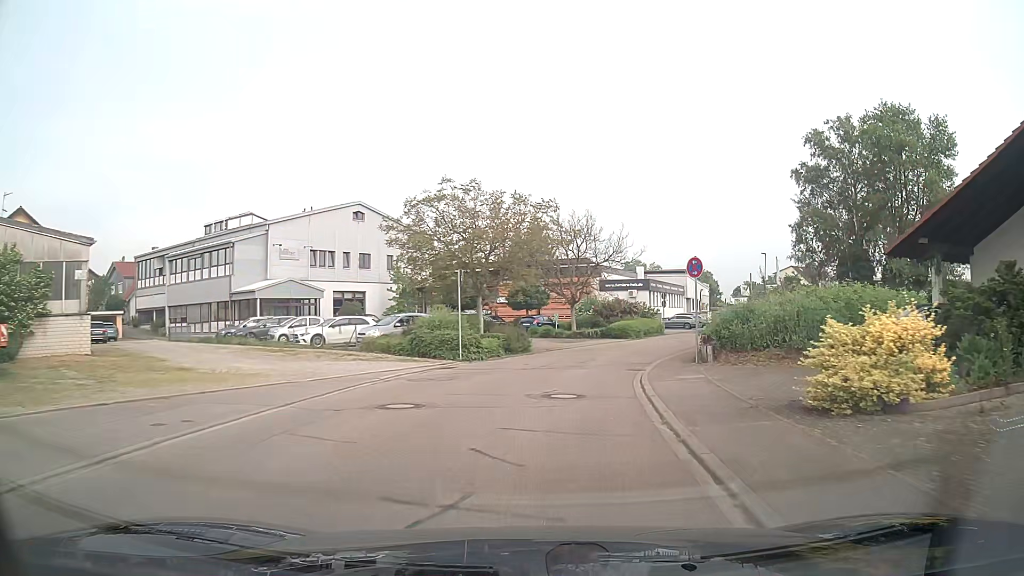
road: residential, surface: asphalt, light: Day
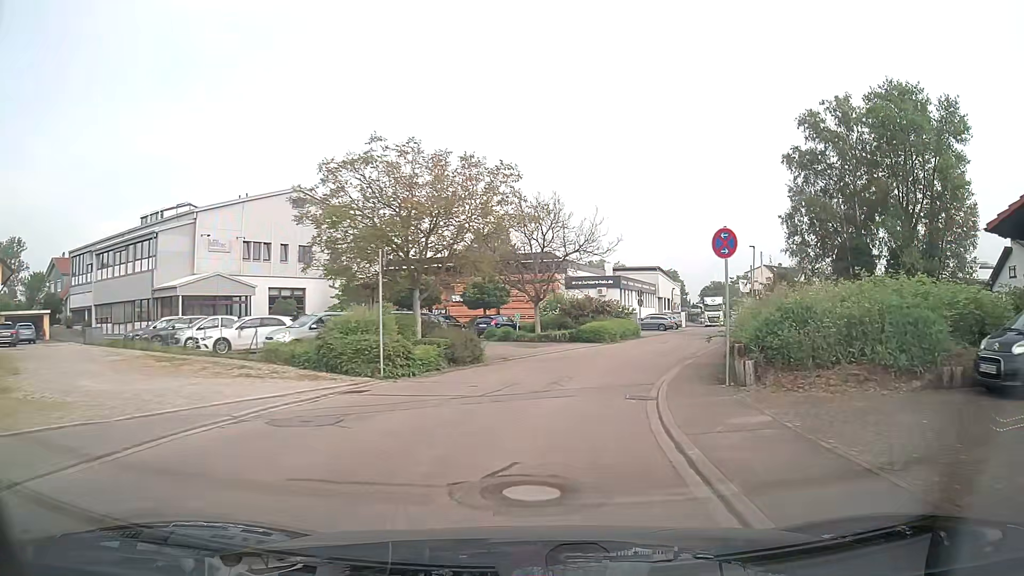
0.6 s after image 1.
(+0.2, +6.5) m; +3°
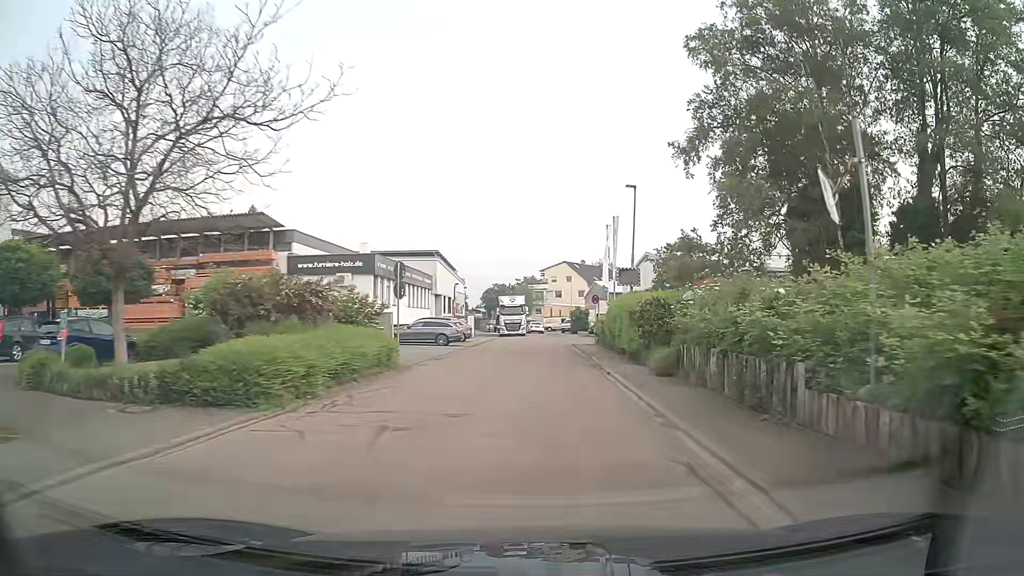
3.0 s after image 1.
(+4.1, +25.2) m; +19°
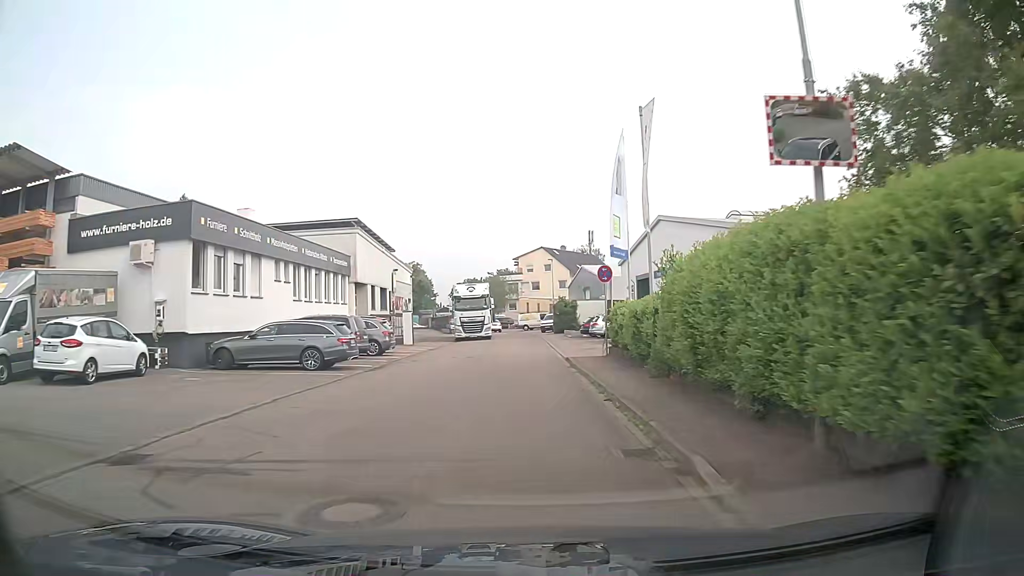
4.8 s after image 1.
(+0.8, +19.2) m; +2°
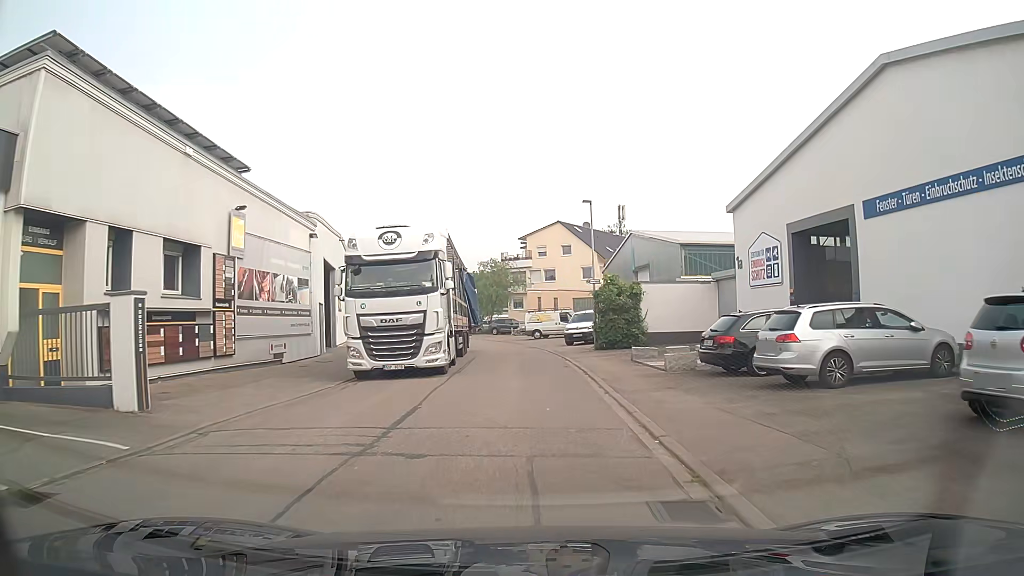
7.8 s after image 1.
(-0.4, +29.3) m; 0°
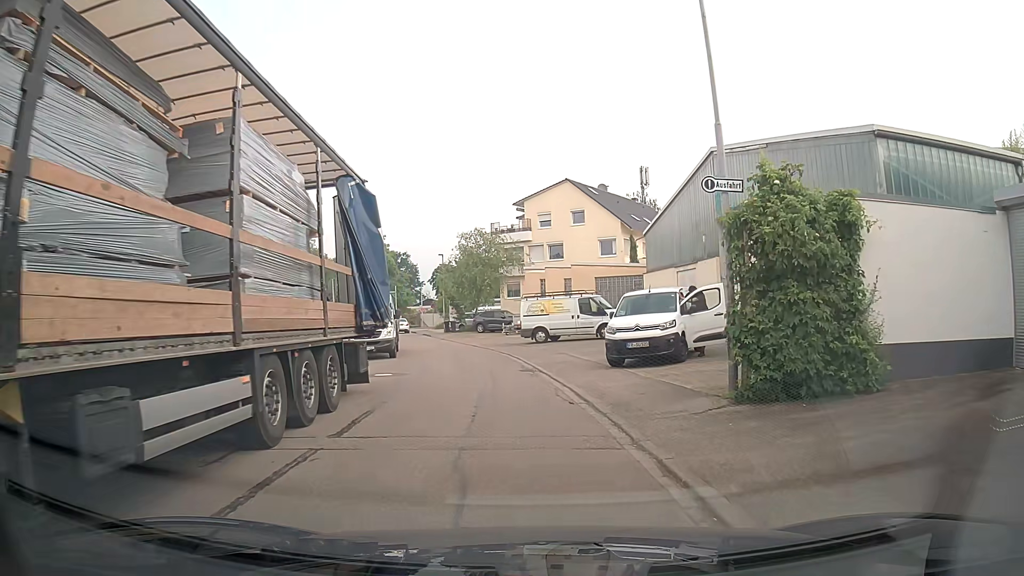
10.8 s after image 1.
(-0.2, +20.0) m; 0°
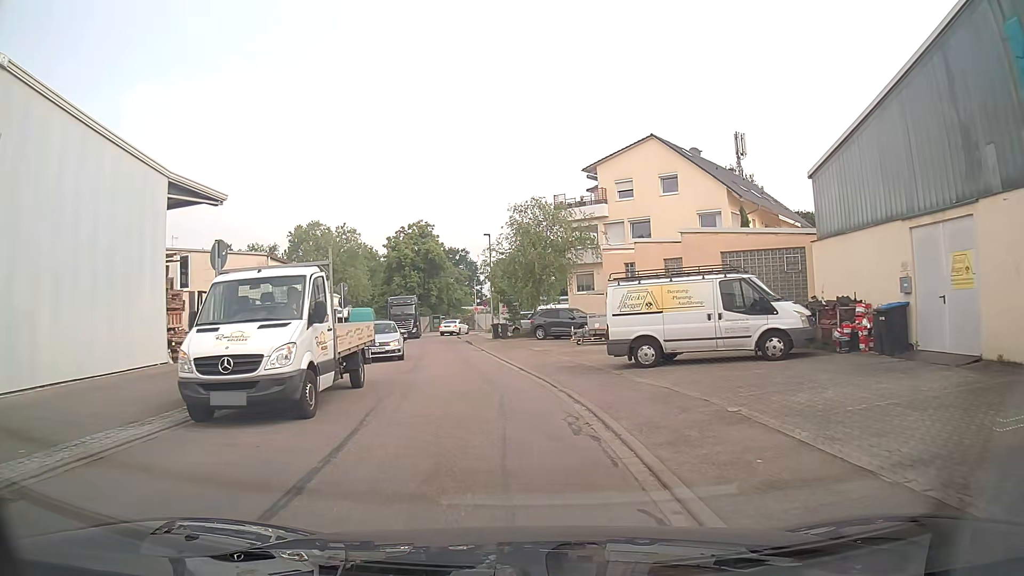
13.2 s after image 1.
(-0.8, +14.5) m; -7°
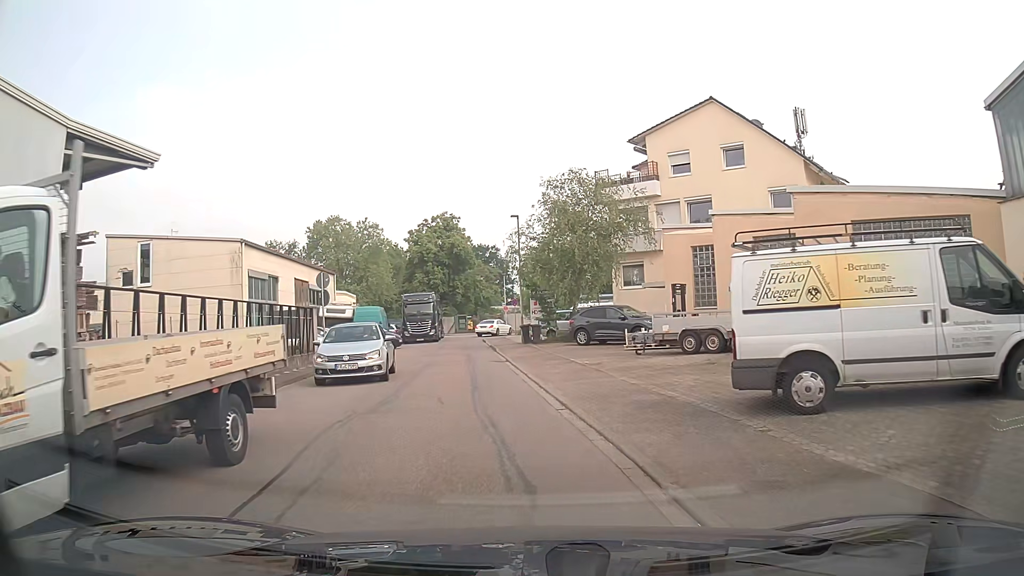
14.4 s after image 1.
(-0.2, +7.7) m; -3°
(0, +10) (-1, +20) (-3, +30) (-4, +40) (-5, +50) (-4, +60) (+3, +66) (+13, +64) (+22, +60) (+31, +55) m
